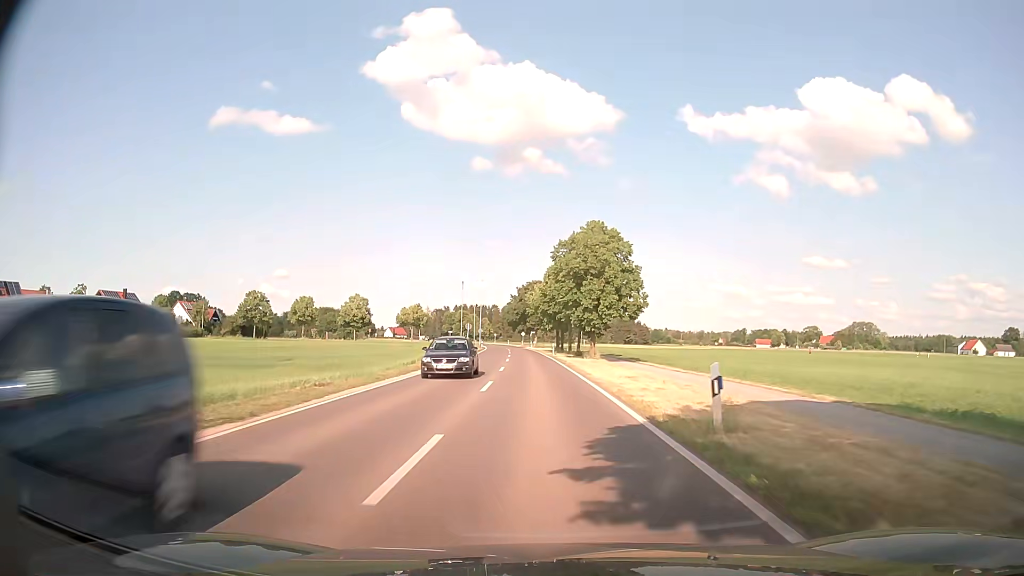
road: primary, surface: asphalt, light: Day
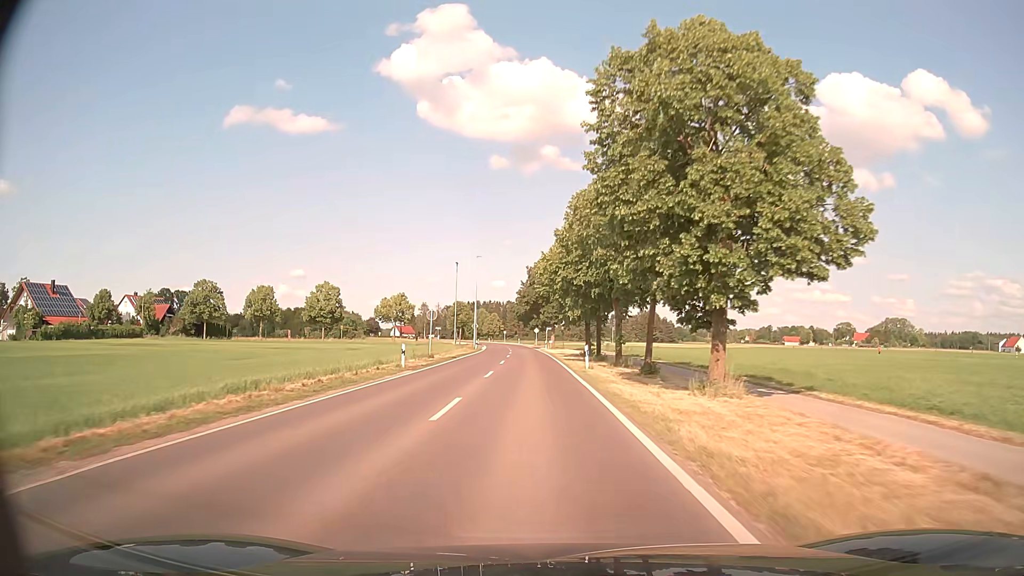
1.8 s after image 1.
(-0.2, +31.4) m; -2°
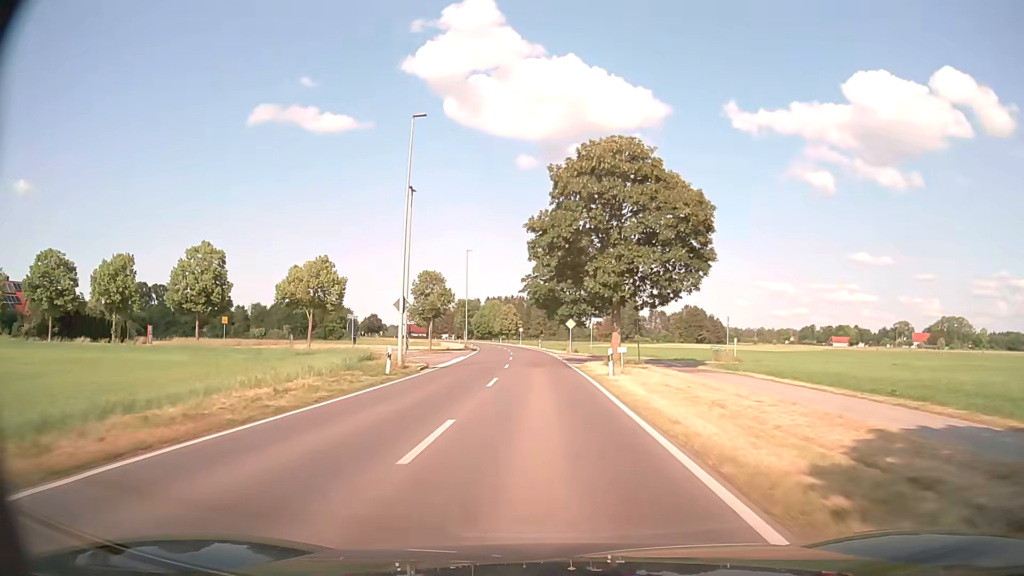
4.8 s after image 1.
(-1.2, +51.7) m; -2°
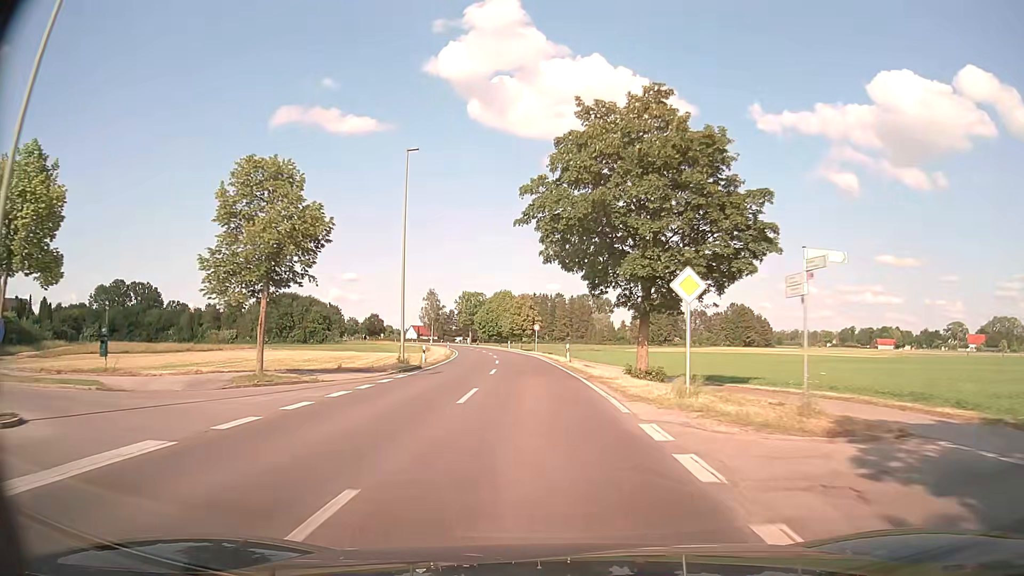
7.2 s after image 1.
(-0.4, +41.4) m; -3°
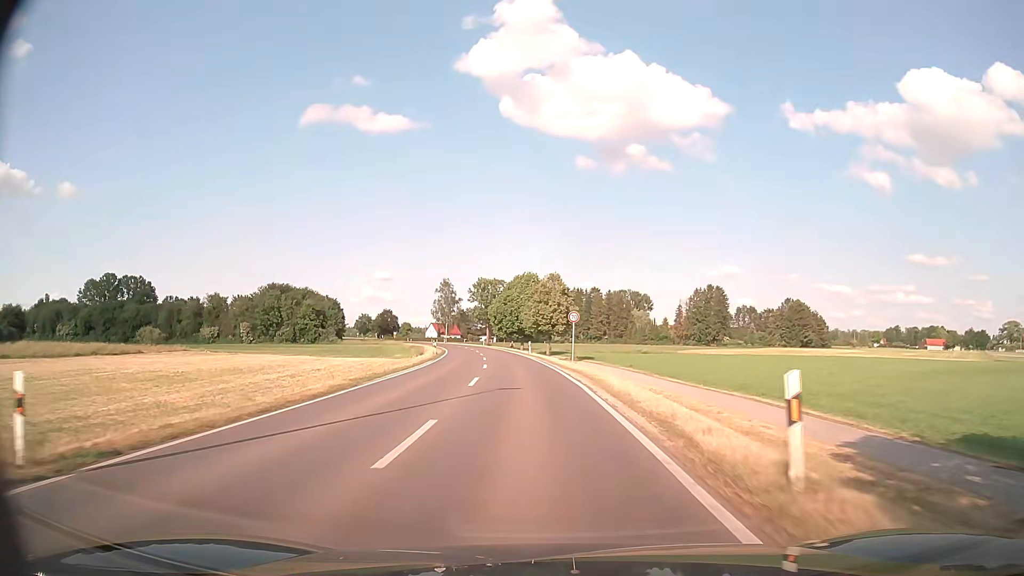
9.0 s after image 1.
(-0.3, +31.1) m; -2°
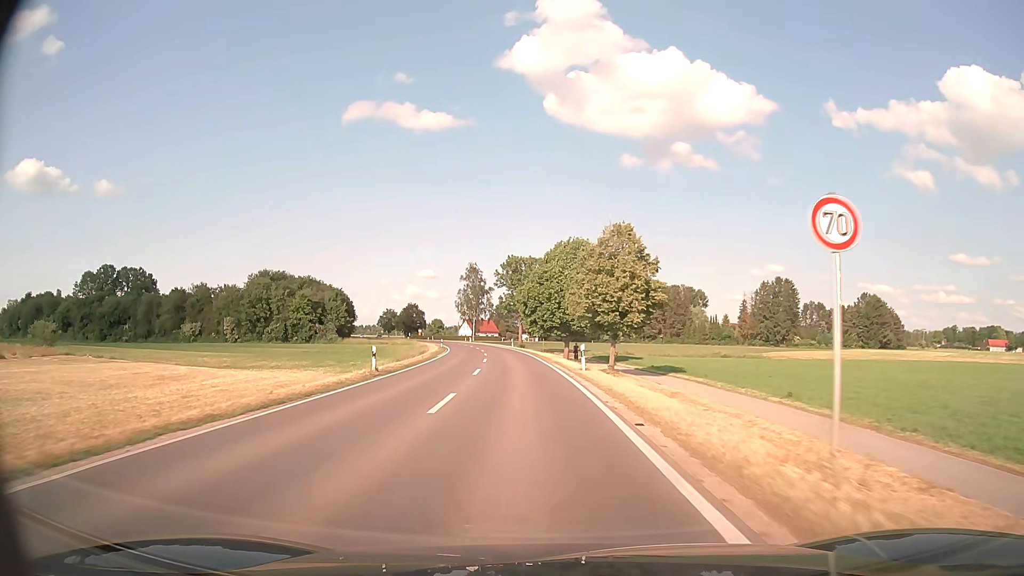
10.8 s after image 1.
(-0.9, +31.1) m; -3°
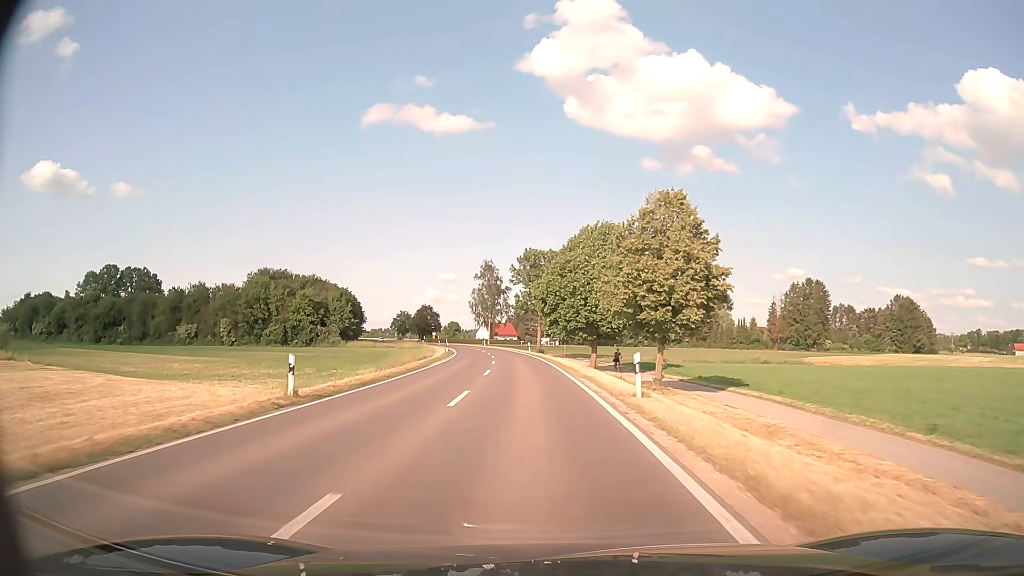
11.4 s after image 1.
(-0.2, +10.4) m; -2°
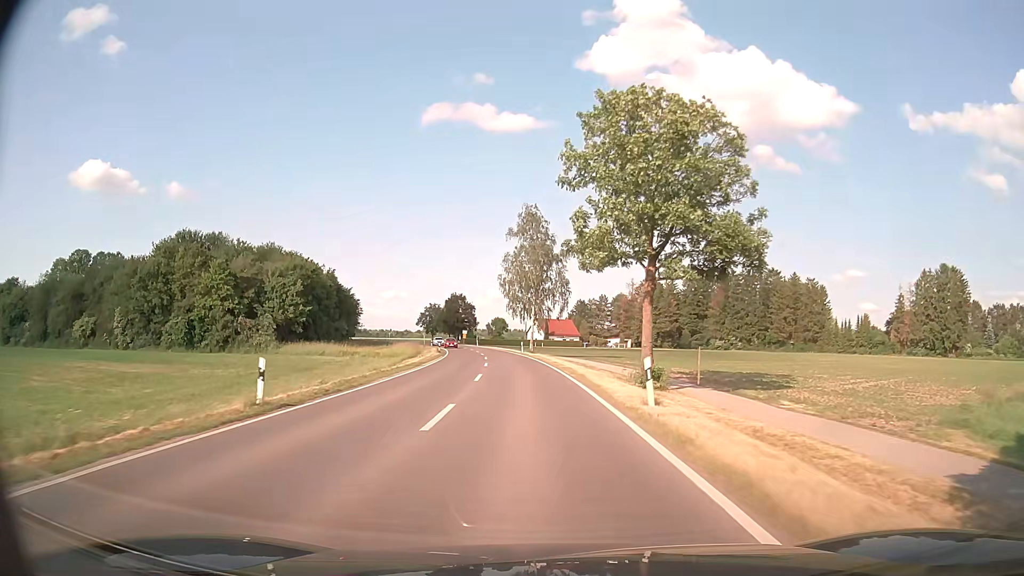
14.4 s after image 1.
(-2.4, +51.7) m; -5°
(0, +10) (0, +20) (-1, +30) (-1, +40) (-2, +50) (-3, +60) (-5, +70) (-6, +80) (-8, +90) (-10, +99) m
